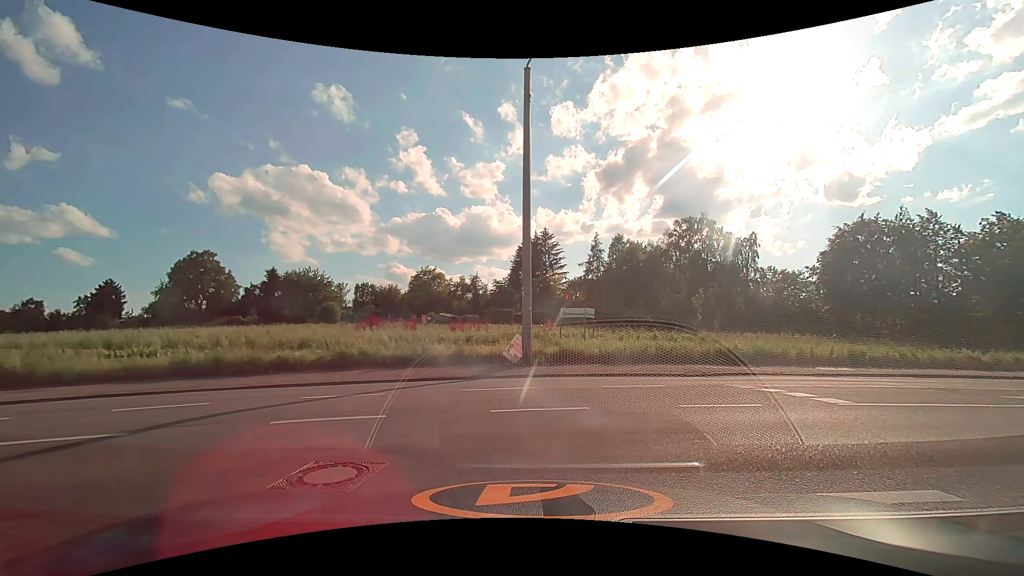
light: Day
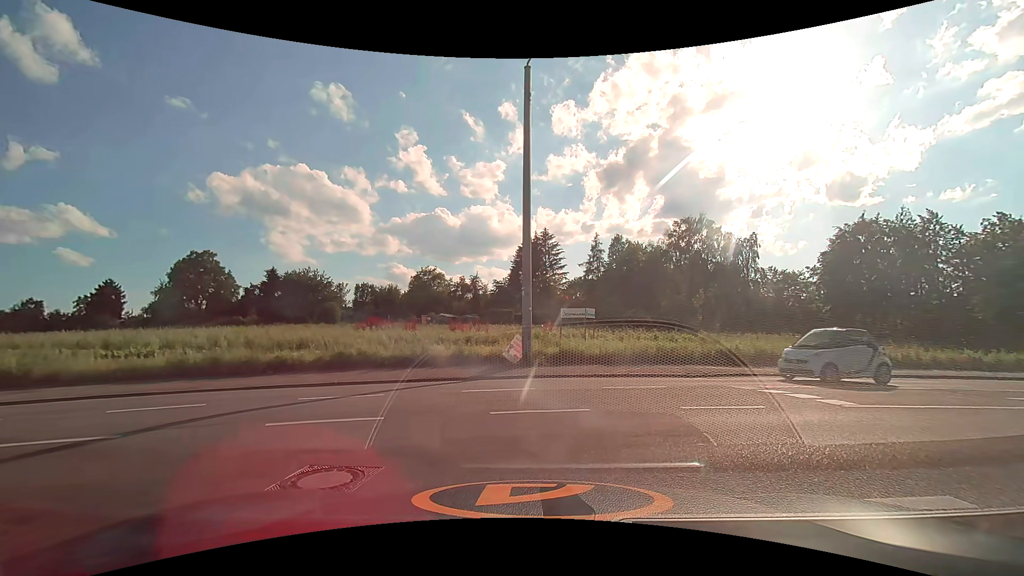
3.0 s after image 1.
(0.0, +0.1) m; 0°
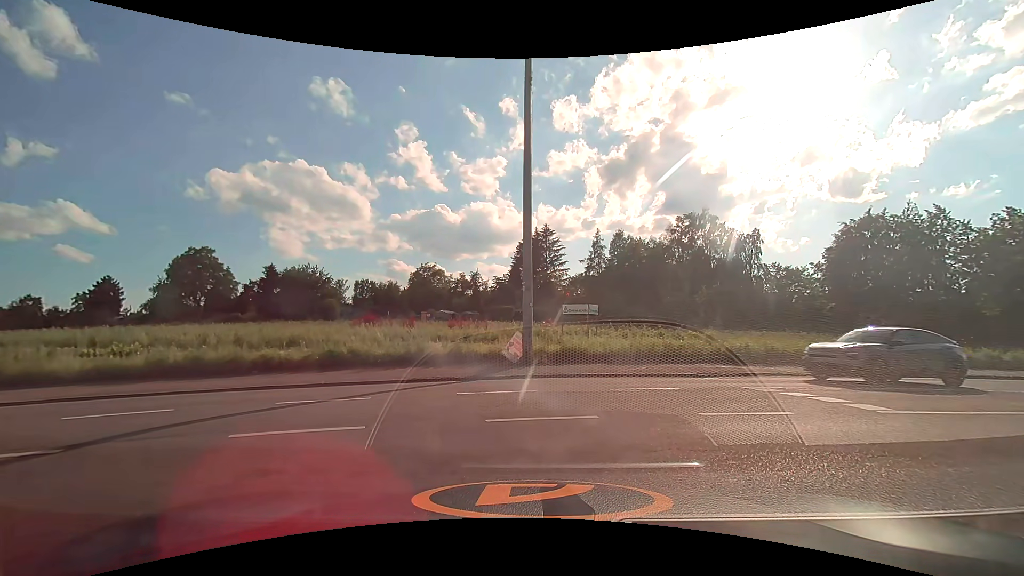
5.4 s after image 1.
(0.0, +0.8) m; 0°
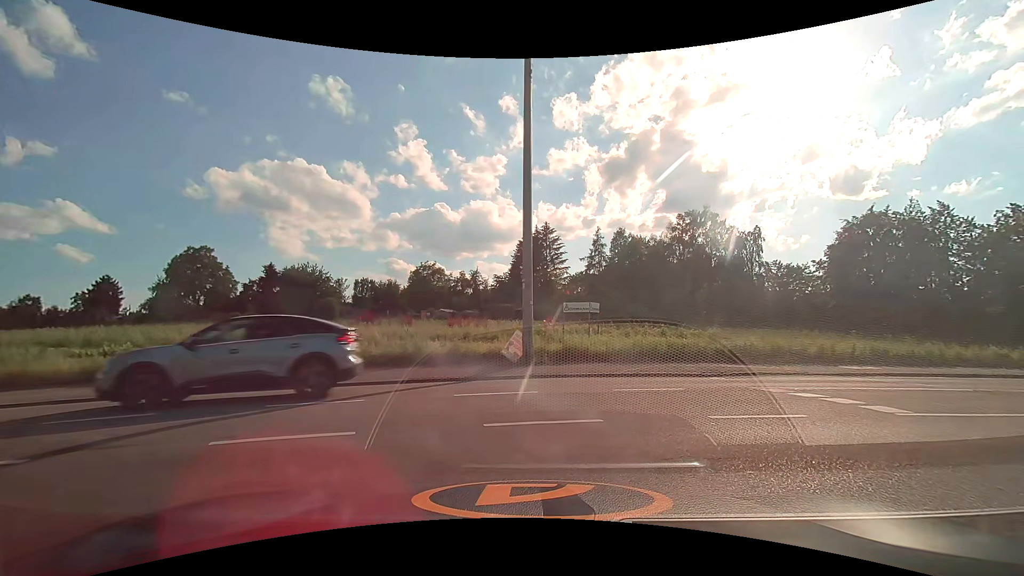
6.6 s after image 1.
(0.0, +0.4) m; 0°
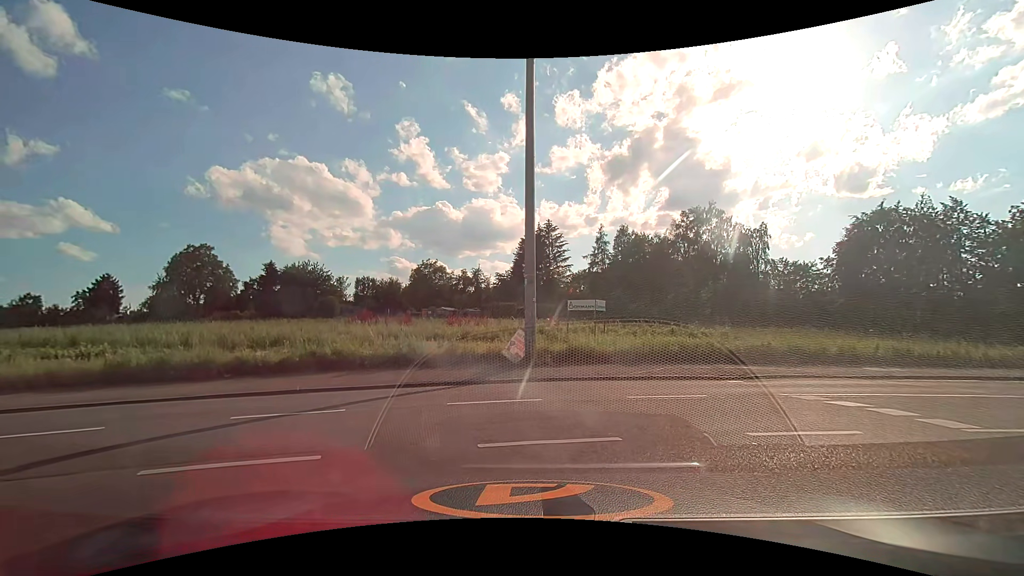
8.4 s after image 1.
(0.0, +1.1) m; 0°
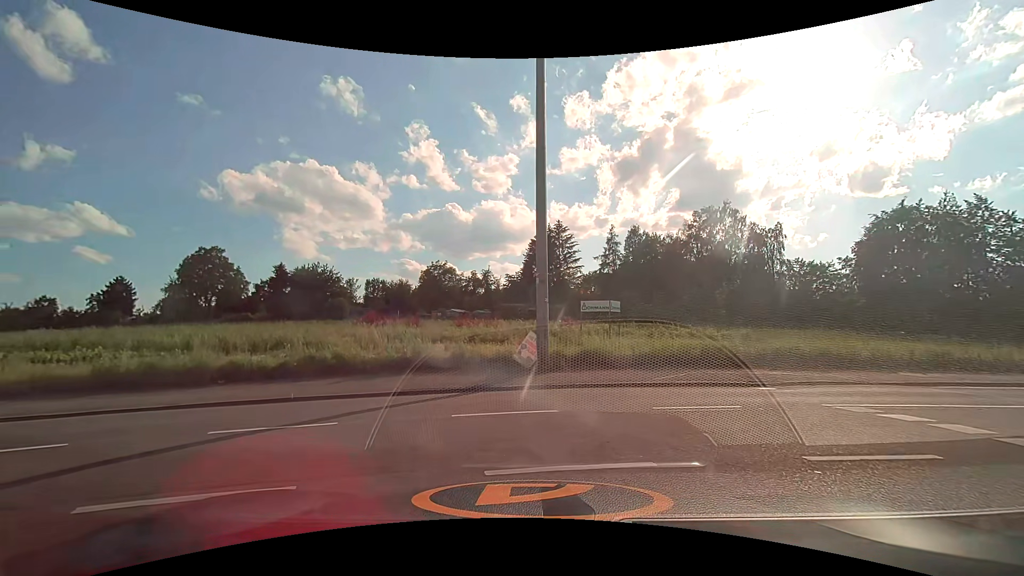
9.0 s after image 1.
(0.0, +0.9) m; -2°
